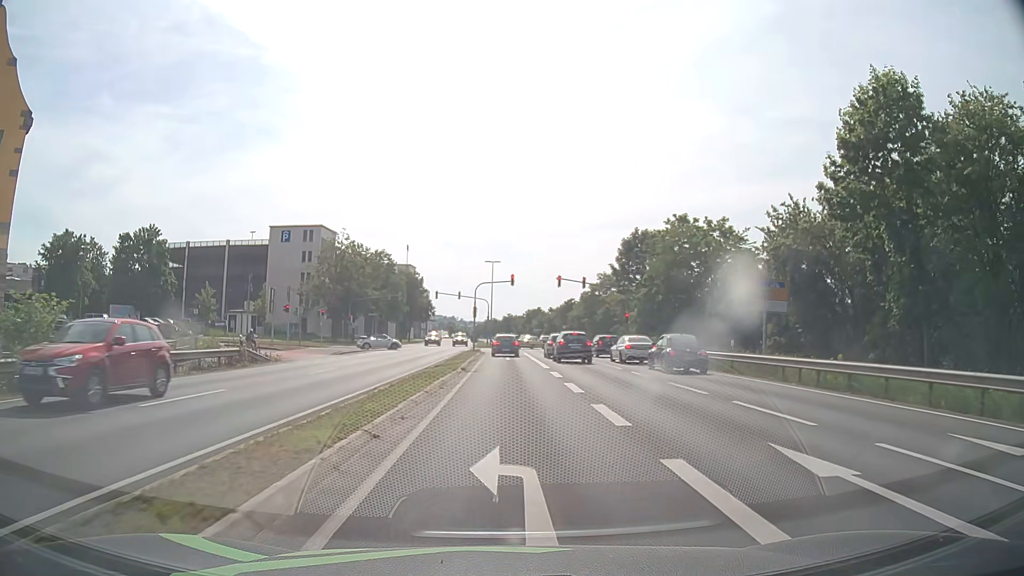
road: primary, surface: asphalt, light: Day
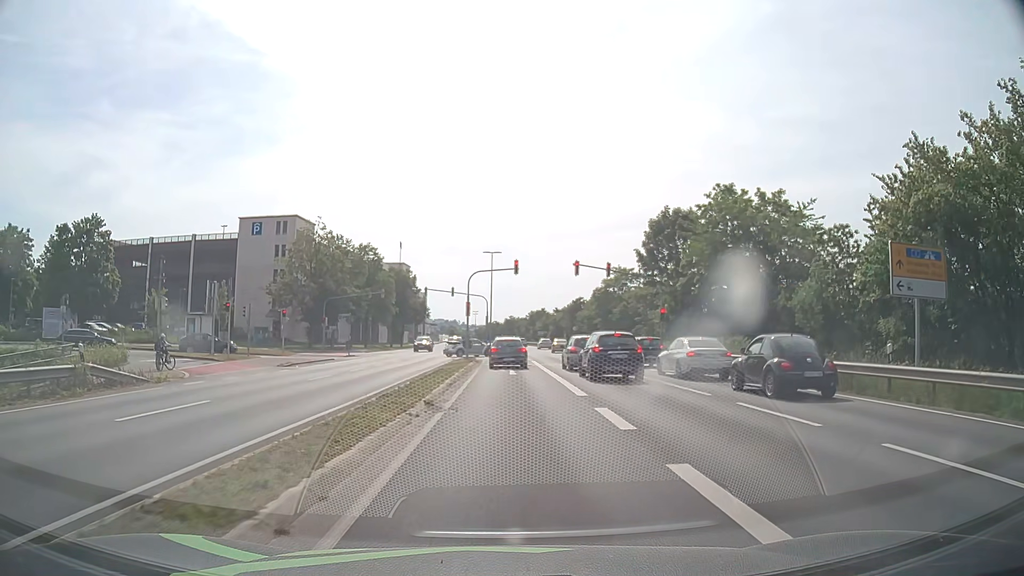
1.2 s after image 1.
(0.0, +11.9) m; 0°
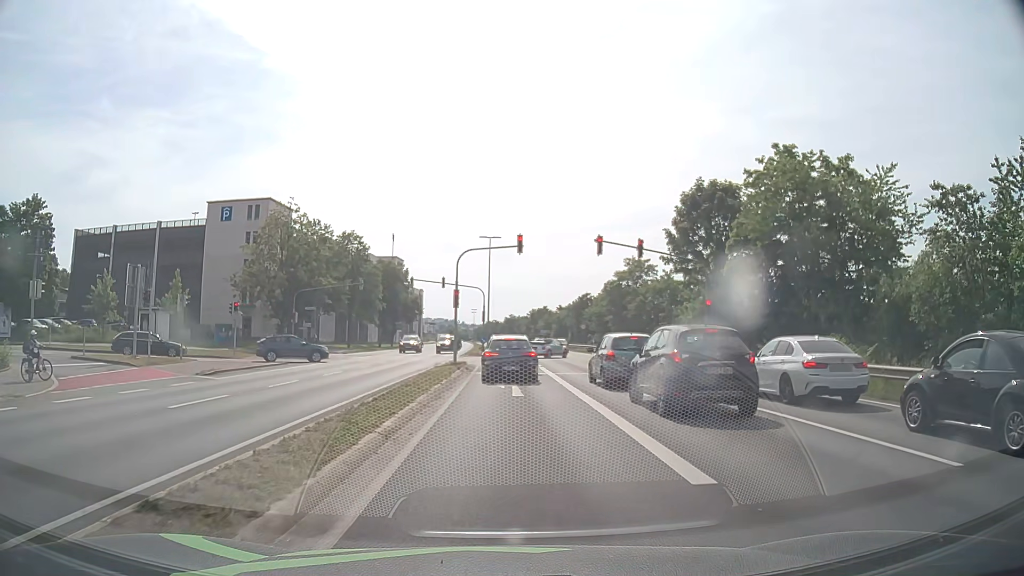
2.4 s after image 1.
(0.0, +9.7) m; 0°
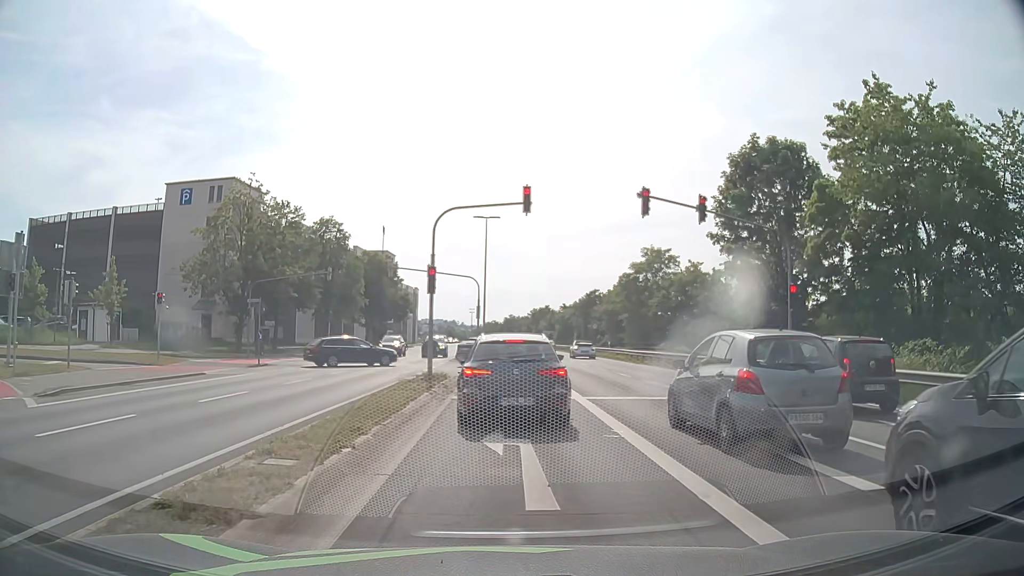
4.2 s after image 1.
(-0.1, +10.1) m; 0°
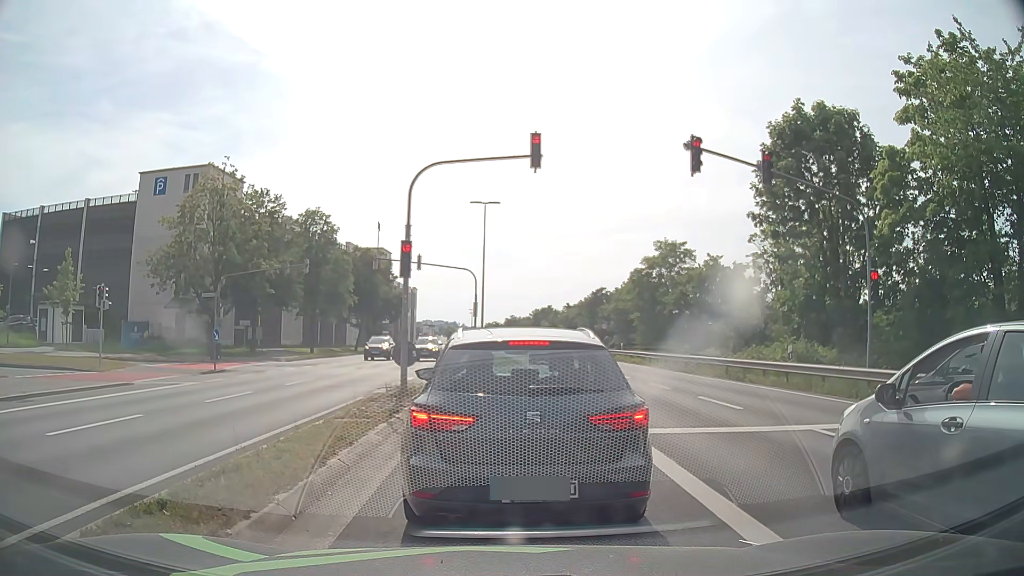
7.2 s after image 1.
(0.0, +5.4) m; -2°
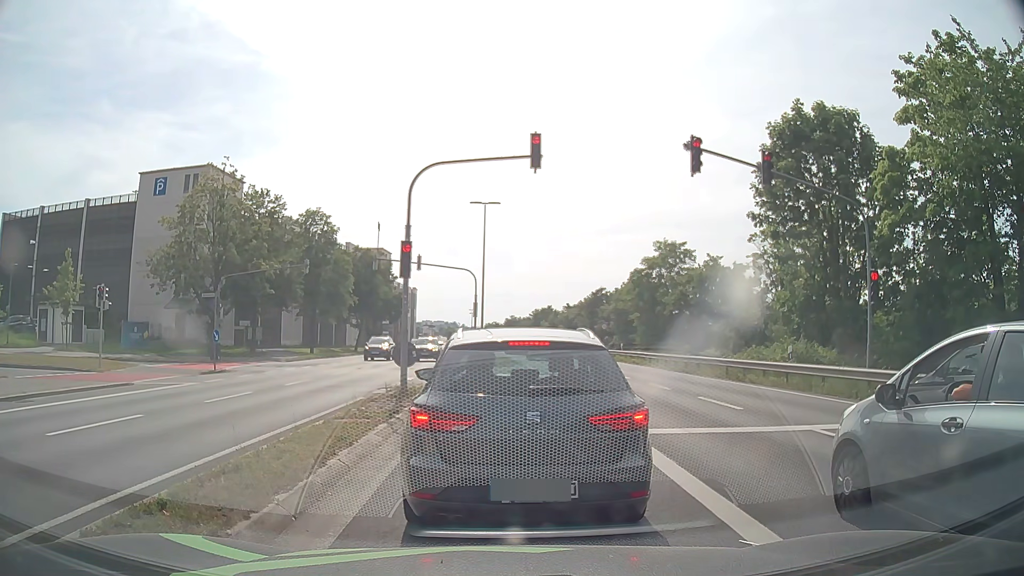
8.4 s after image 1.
(0.0, 0.0) m; 0°
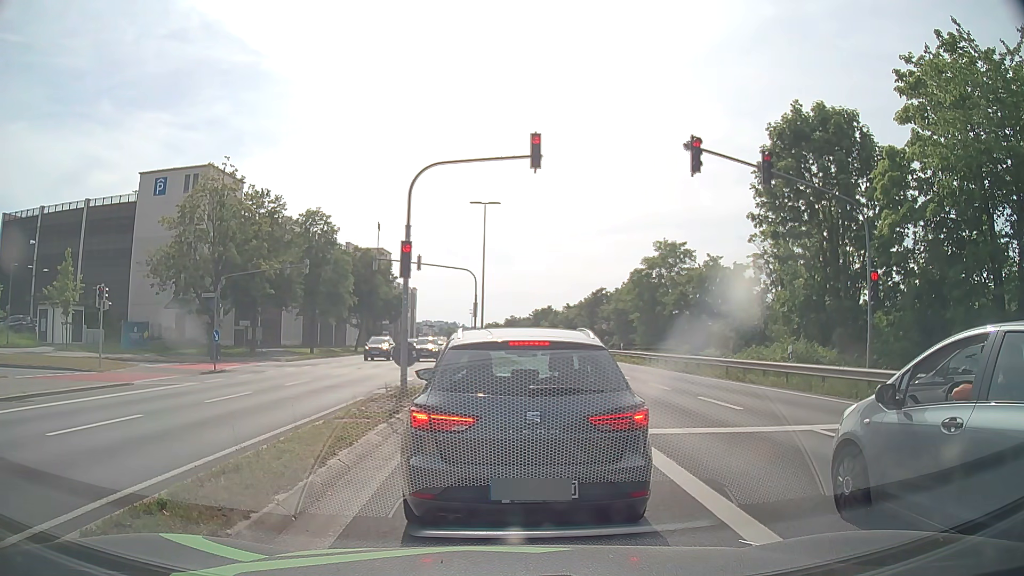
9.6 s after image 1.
(0.0, 0.0) m; 0°
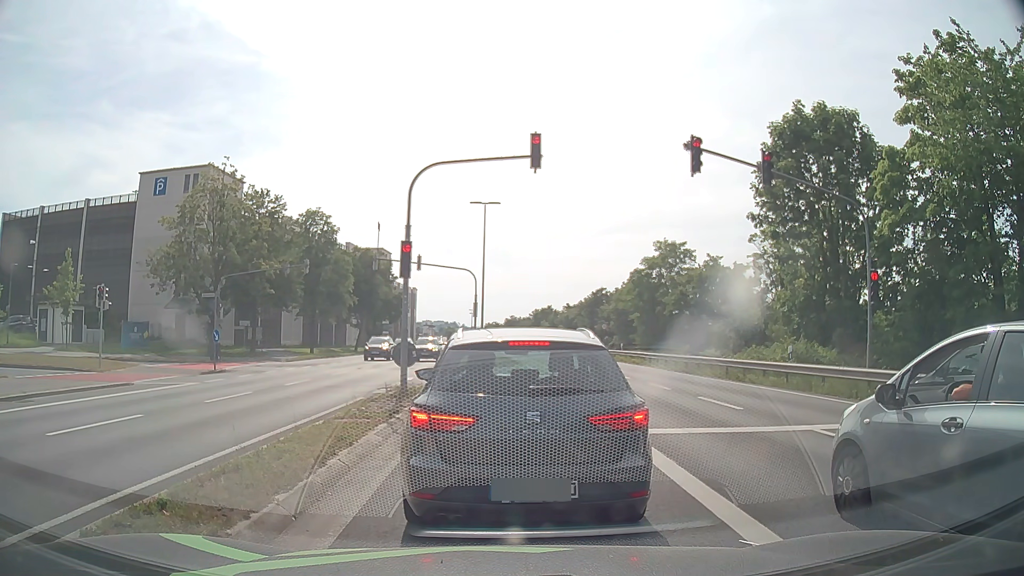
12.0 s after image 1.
(0.0, 0.0) m; 0°
